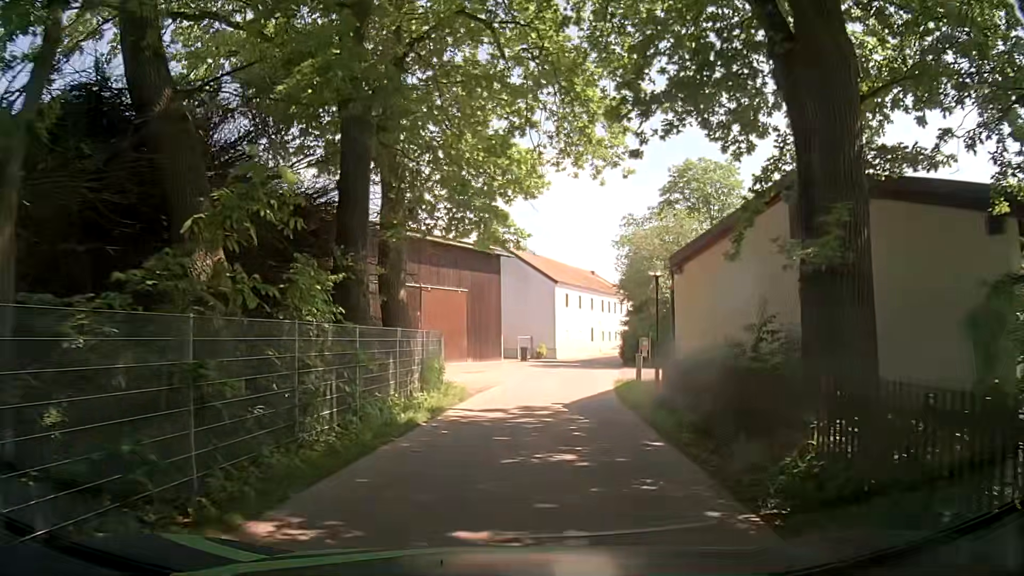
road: unclassified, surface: asphalt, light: Day
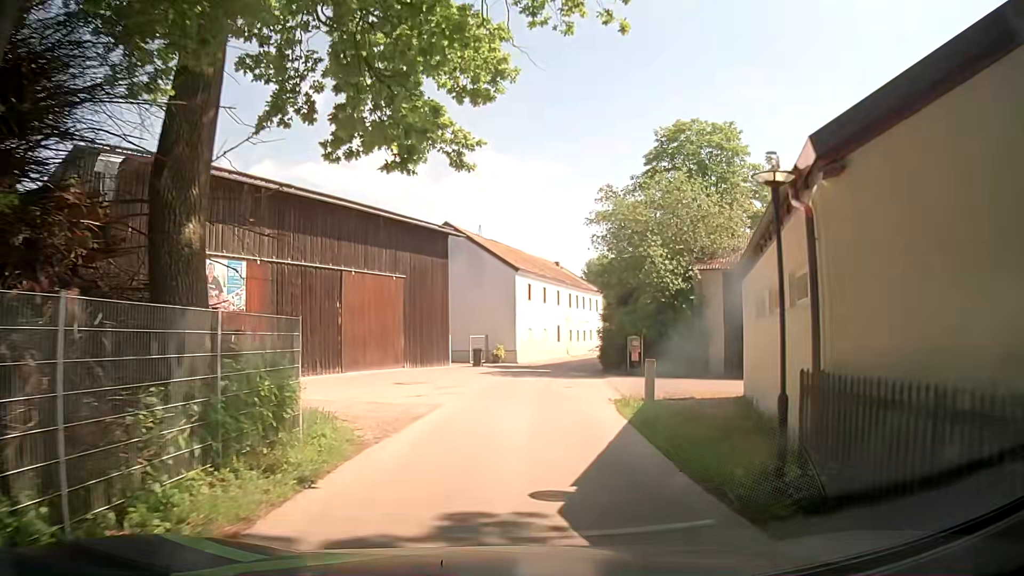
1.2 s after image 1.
(+0.3, +9.5) m; +4°
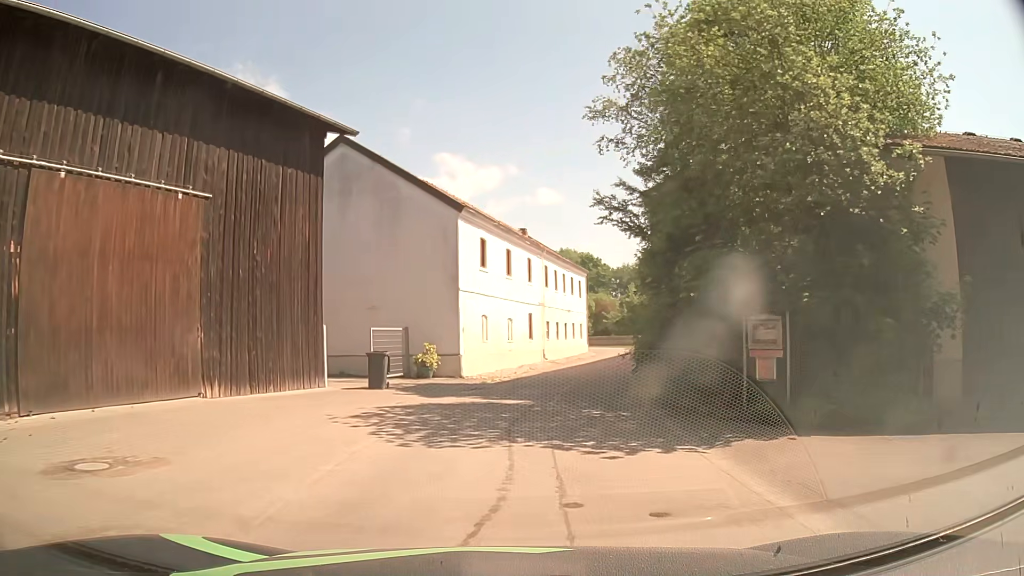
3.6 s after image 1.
(+0.7, +19.2) m; +3°
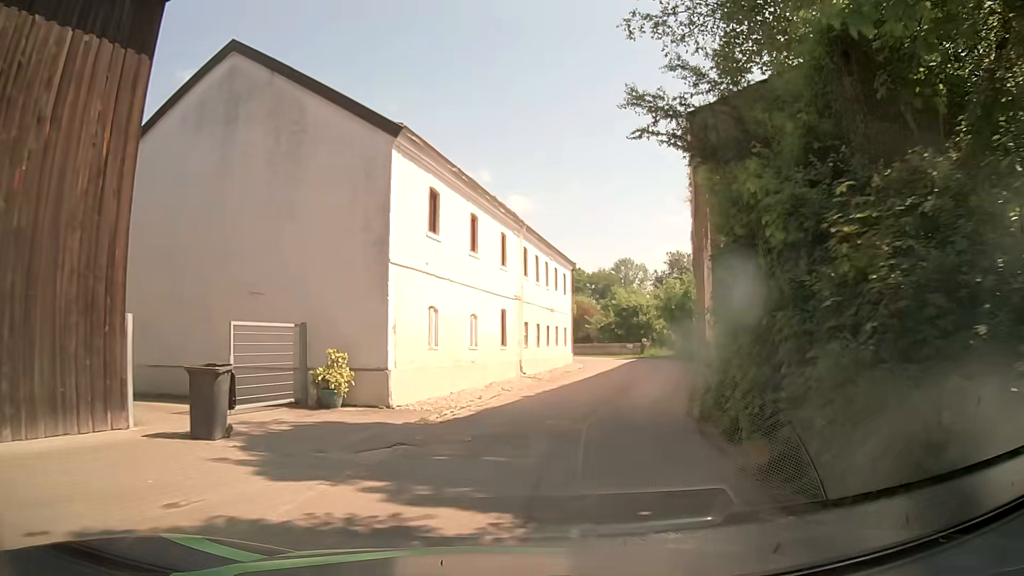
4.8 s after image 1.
(+0.2, +9.5) m; +3°
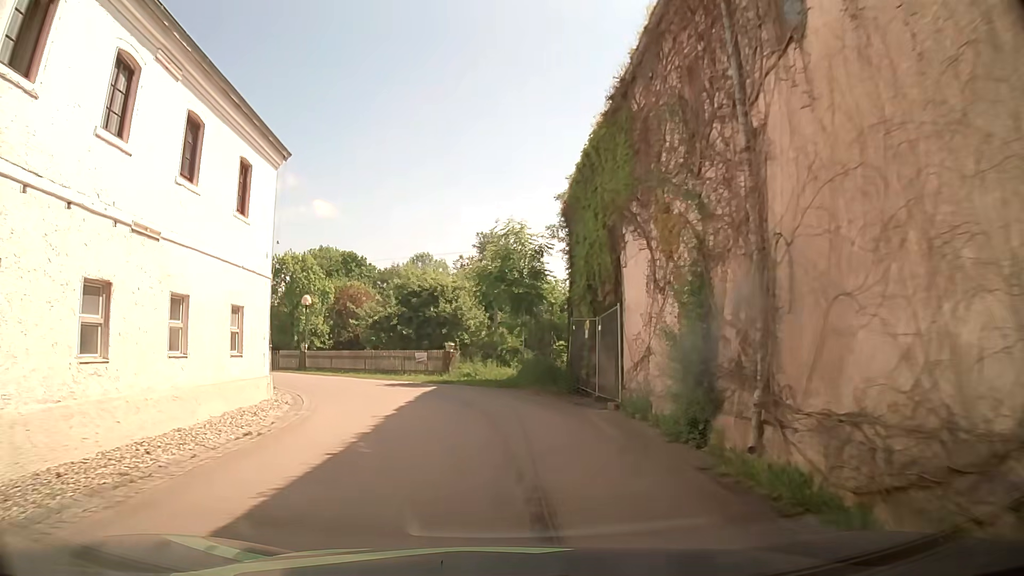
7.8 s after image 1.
(+4.0, +24.2) m; +16°
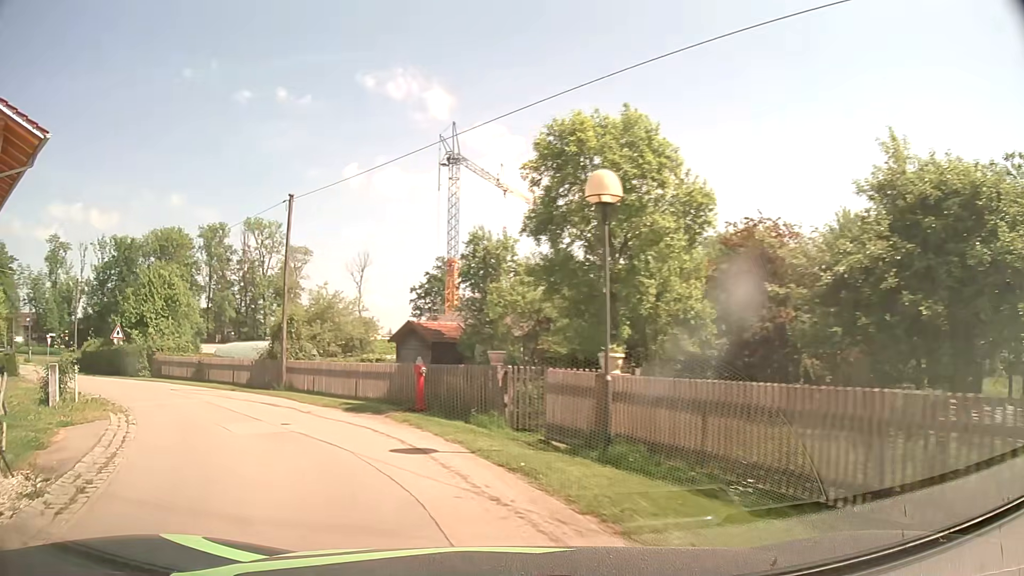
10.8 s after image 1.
(-4.1, +22.2) m; -34°
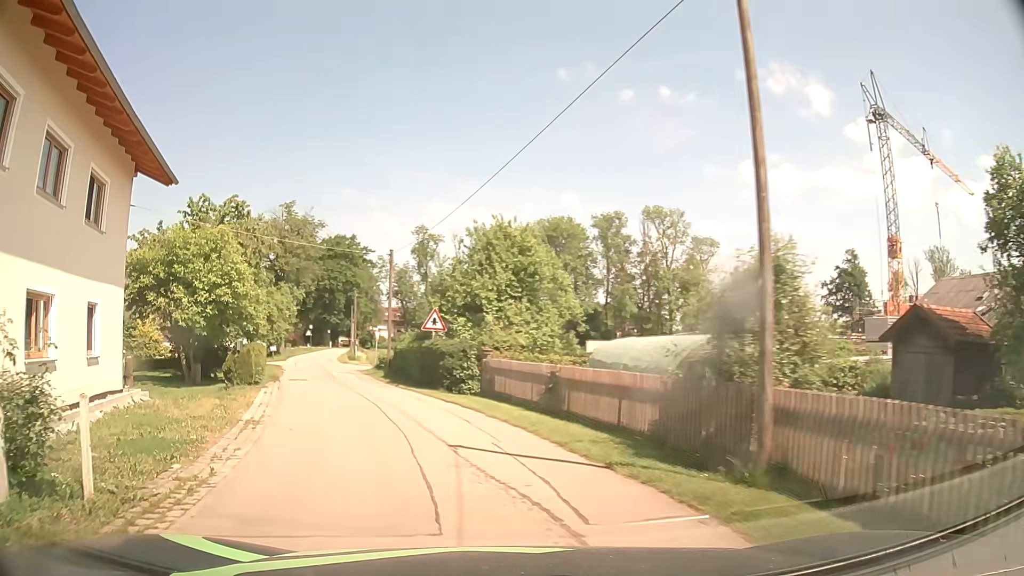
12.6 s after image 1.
(-3.9, +12.5) m; -35°
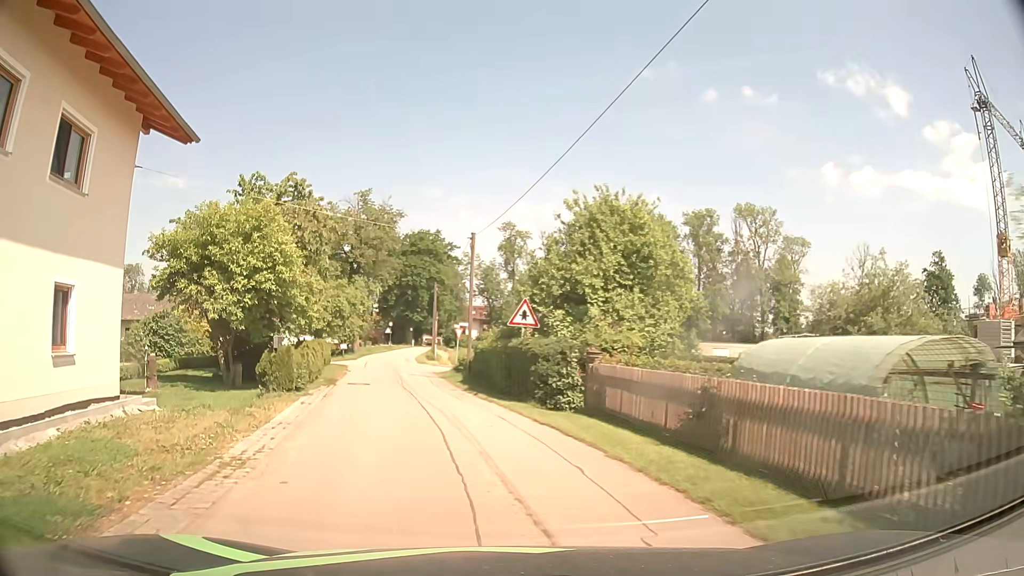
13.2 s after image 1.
(-0.3, +4.6) m; -6°
